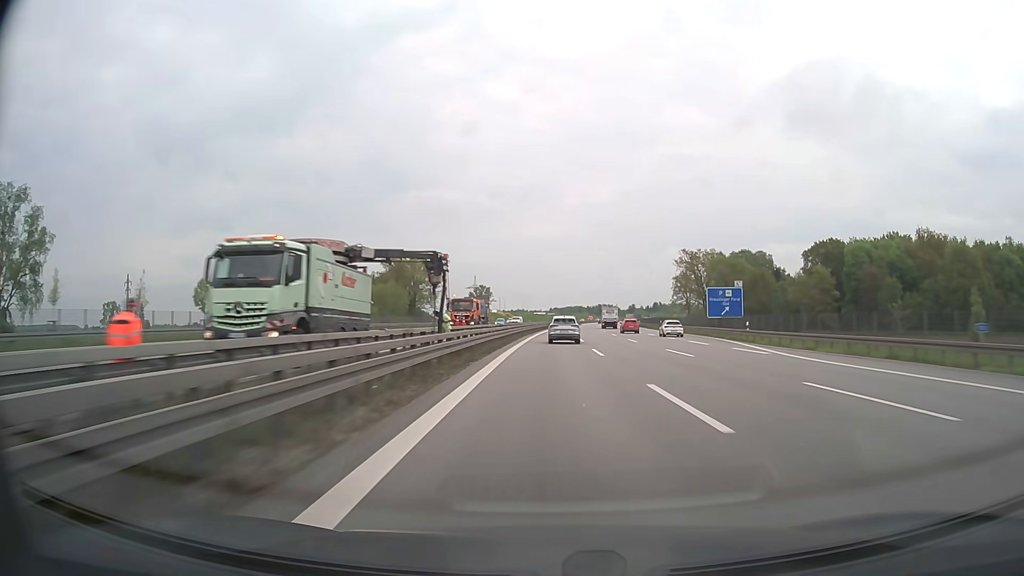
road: motorway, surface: asphalt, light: Day
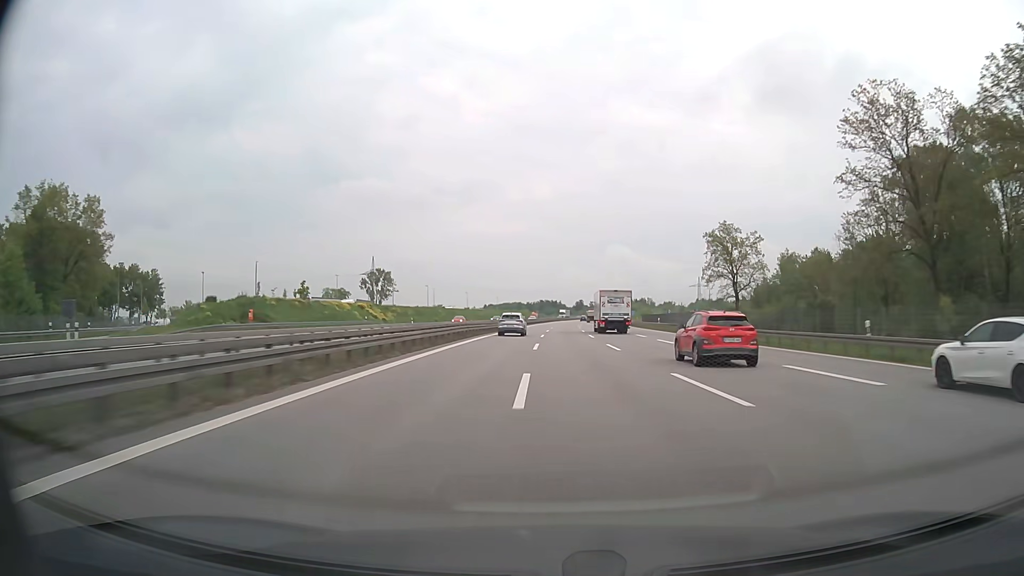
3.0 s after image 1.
(+6.8, +123.7) m; +5°
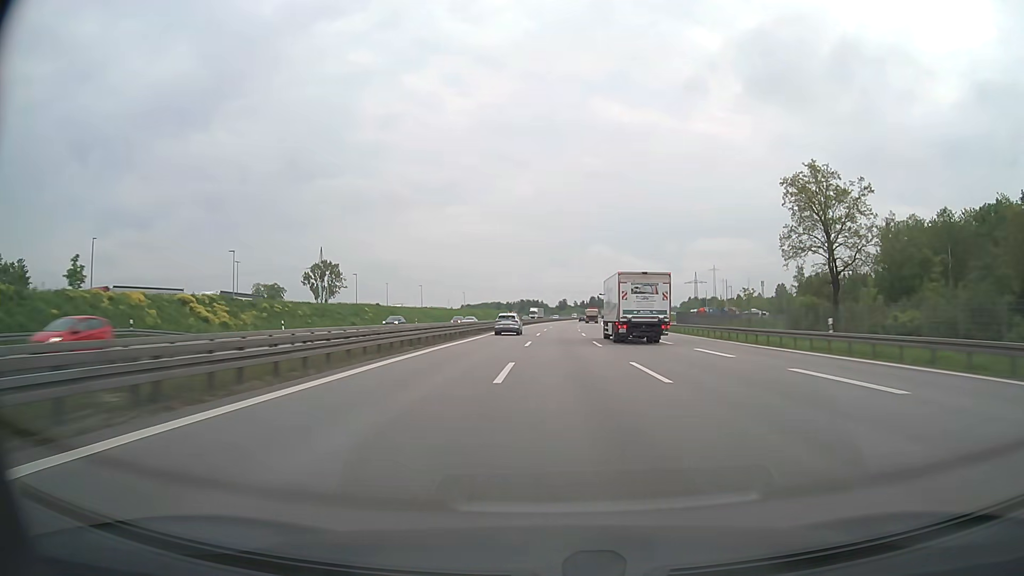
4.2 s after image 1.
(+0.7, +50.1) m; +2°
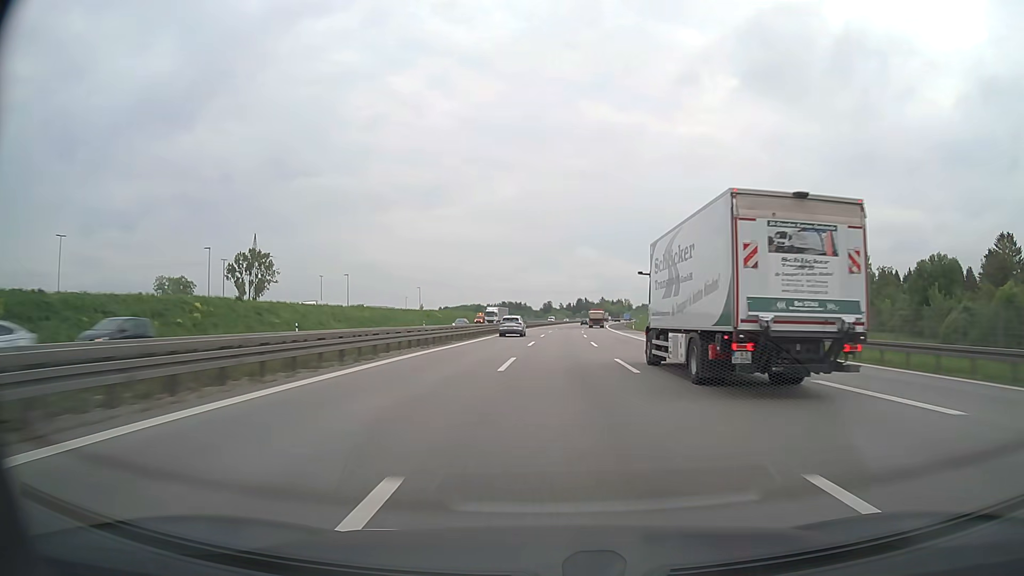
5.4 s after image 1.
(+0.5, +50.3) m; +1°
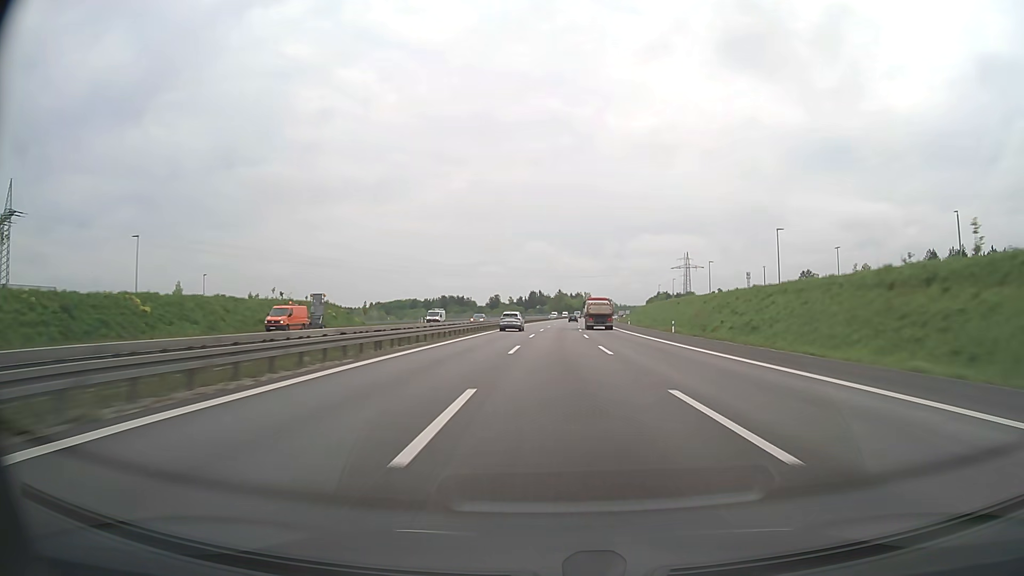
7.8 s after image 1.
(+3.1, +100.7) m; +4°
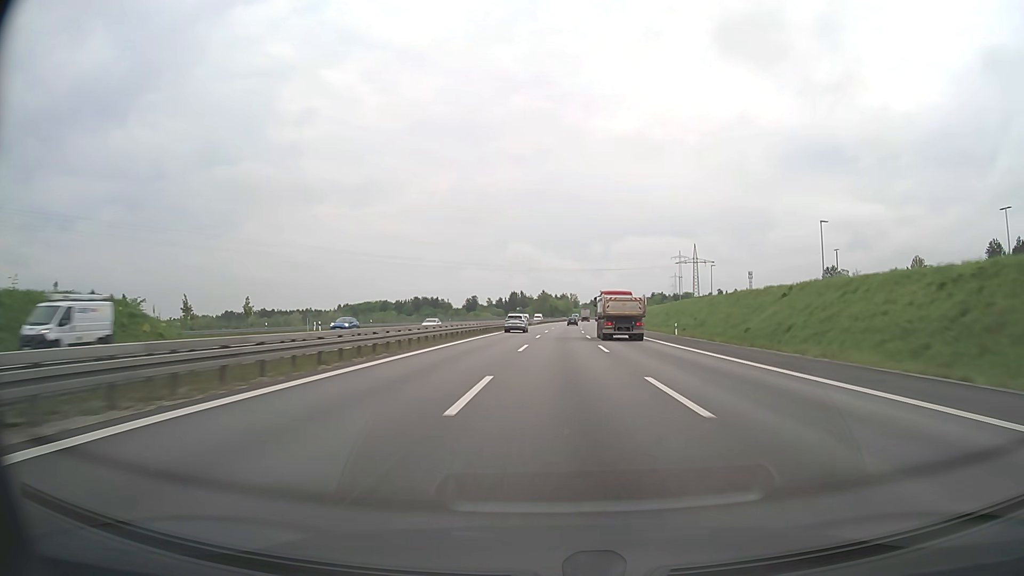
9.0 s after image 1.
(+0.8, +50.3) m; +2°
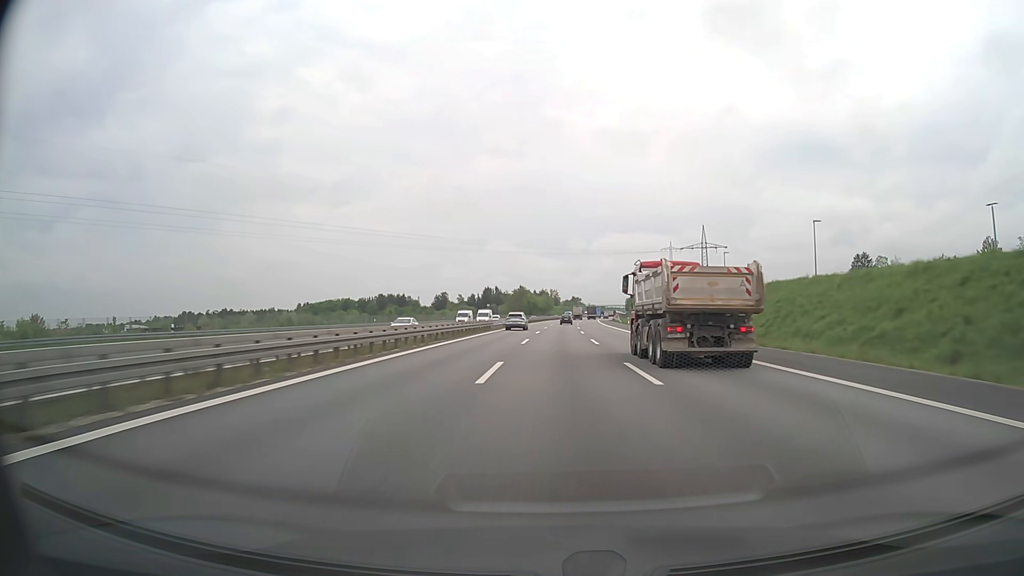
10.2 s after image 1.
(+0.9, +49.8) m; +2°
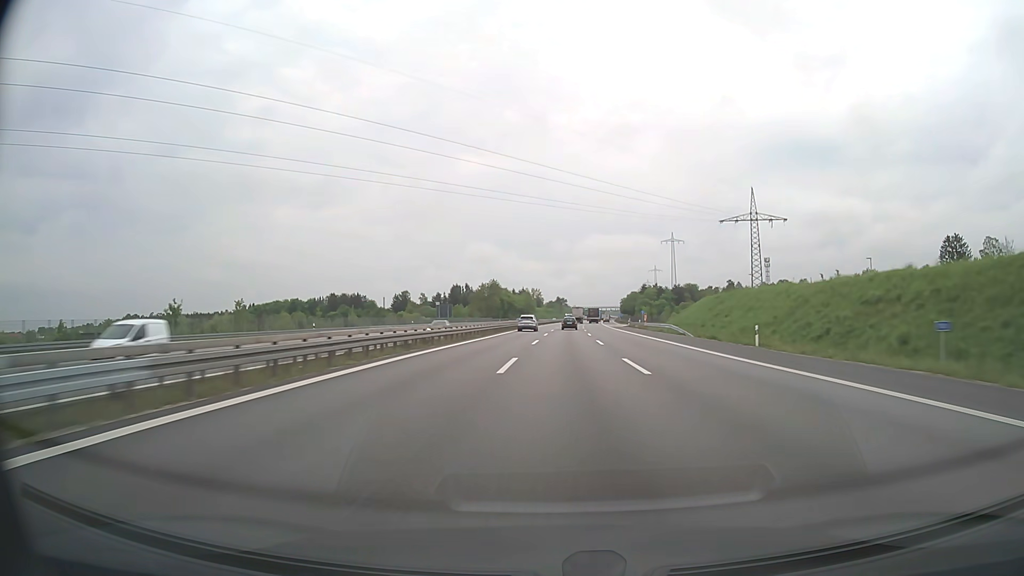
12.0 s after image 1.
(+1.2, +72.9) m; +2°
(0, +10) (0, +20) (0, +30) (0, +40) (0, +50) (0, +60) (0, +70) (+1, +80) (+1, +90) (+1, +100) m
